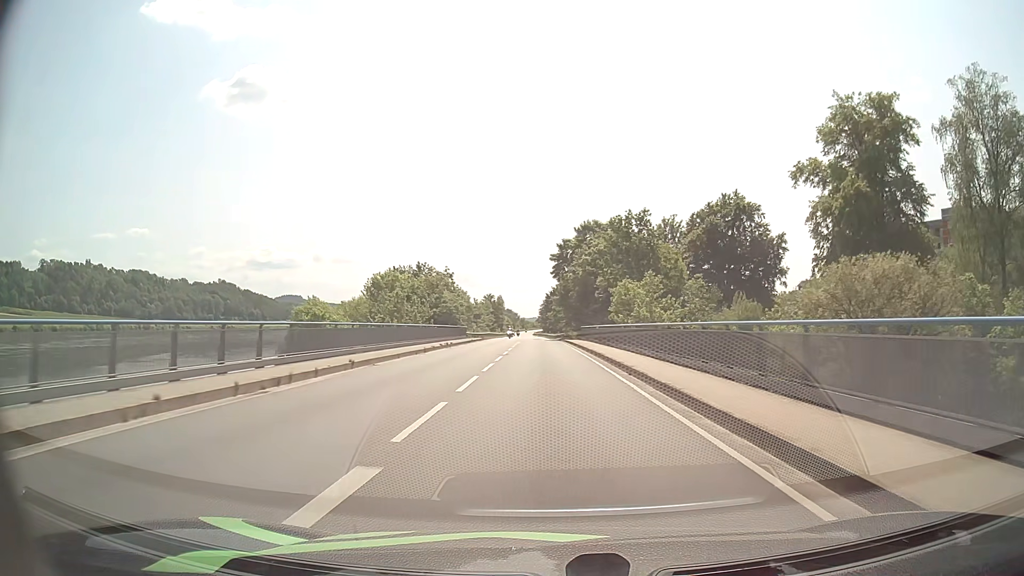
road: primary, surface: asphalt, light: Day
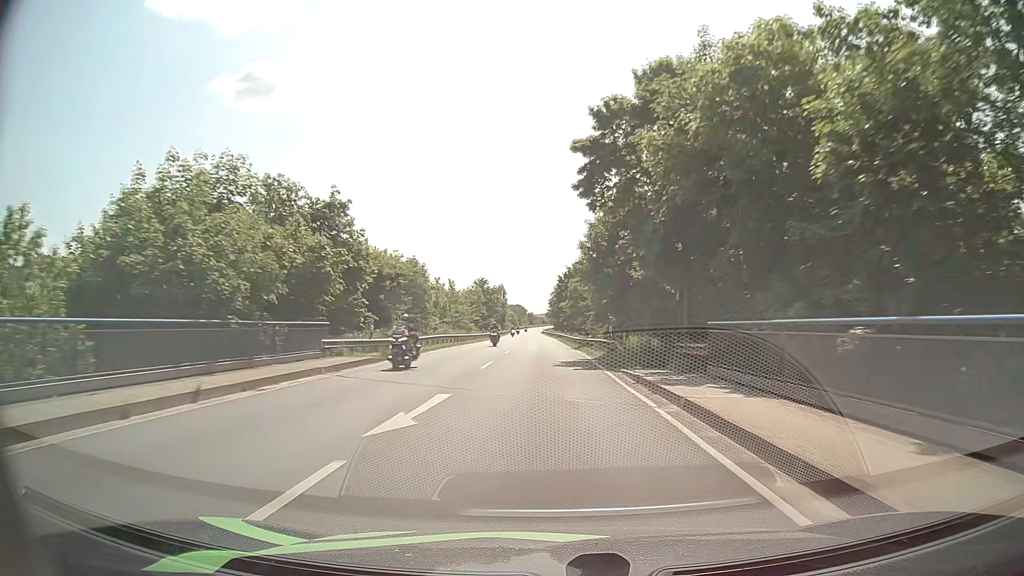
(-0.4, +47.4) m; -1°
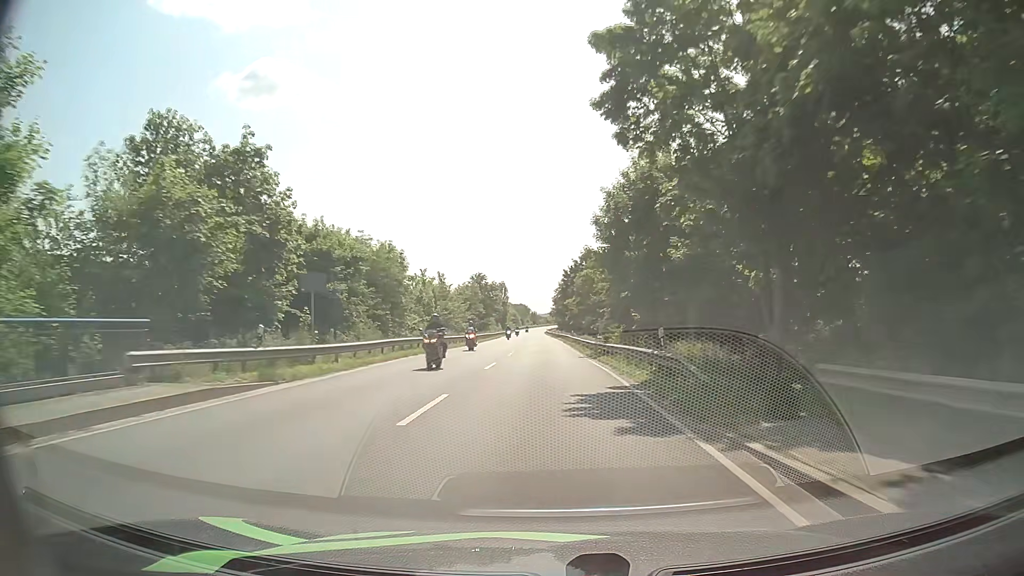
(0.0, +11.9) m; 0°
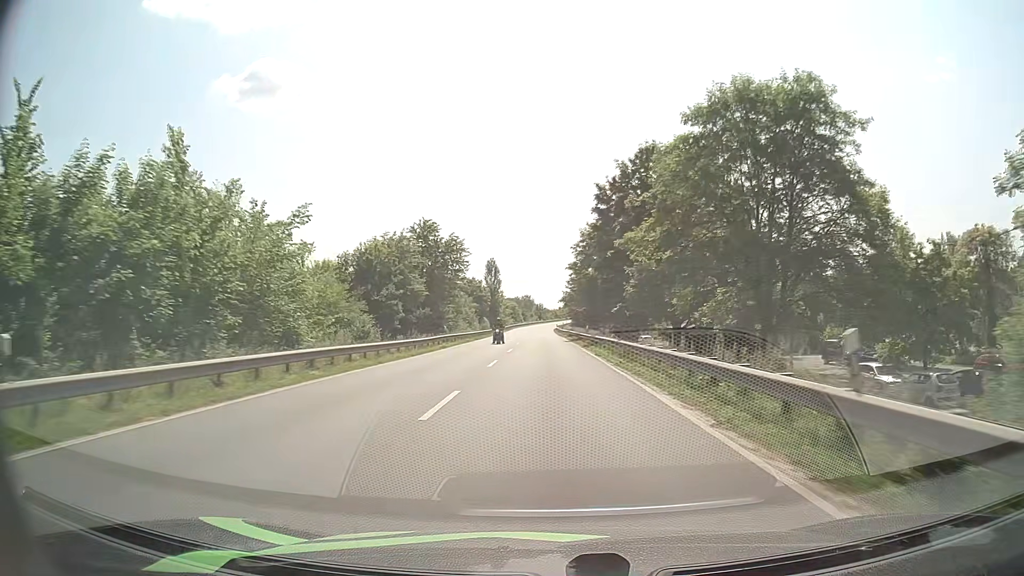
(-0.5, +59.5) m; -1°
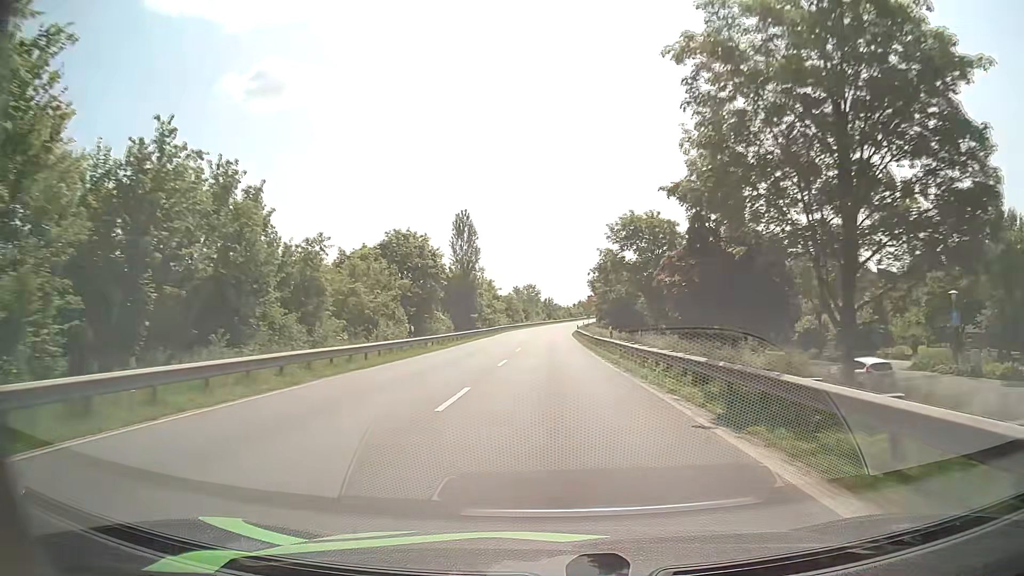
(-0.7, +59.2) m; -1°
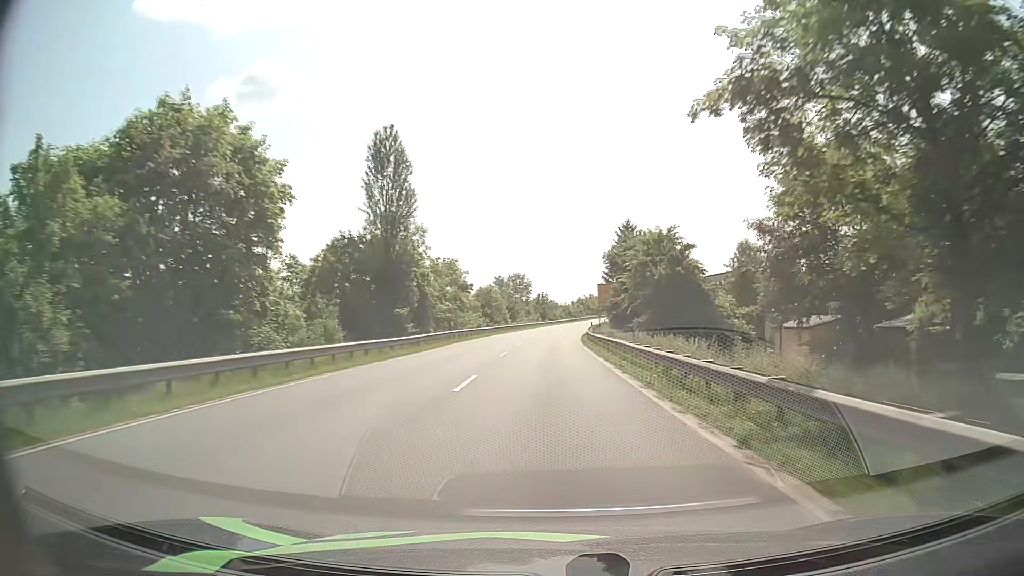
(-0.1, +35.4) m; 0°
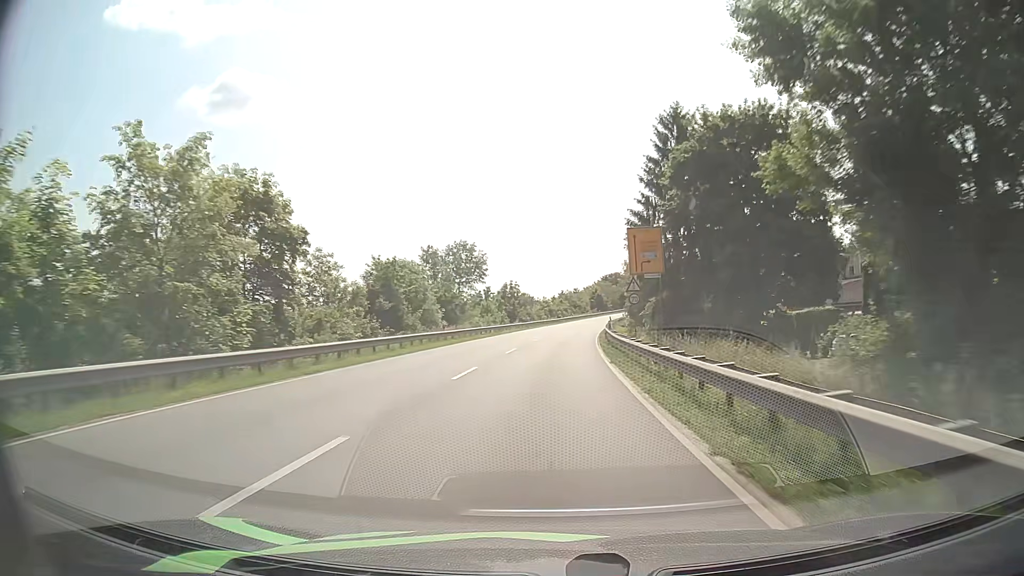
(+0.5, +47.1) m; +2°
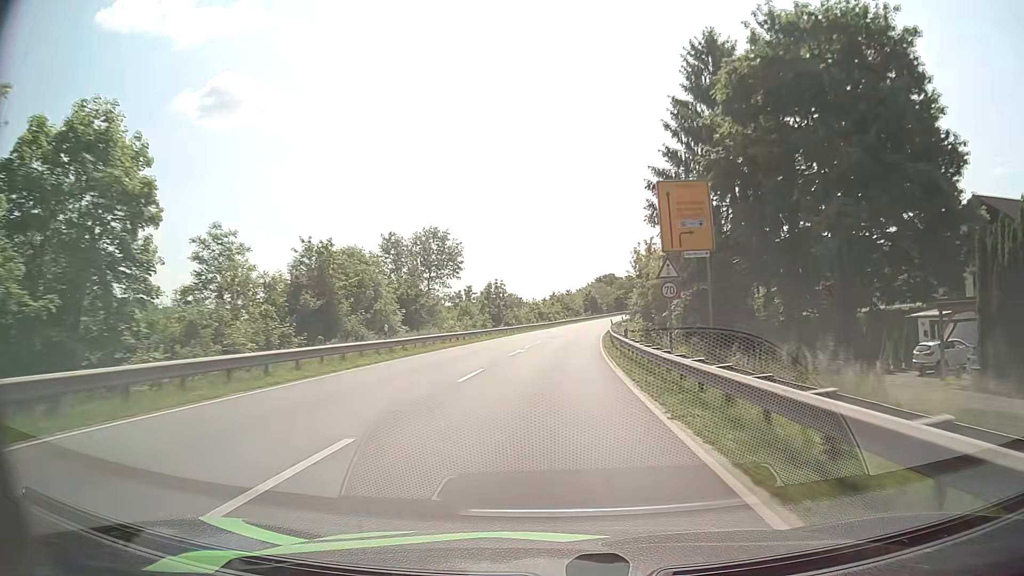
(+0.1, +11.8) m; +1°
(0, +10) (0, +20) (+1, +30) (+1, +40) (+2, +50) (+3, +60) (+4, +70) (+6, +80) (+7, +90) (+9, +99) m
